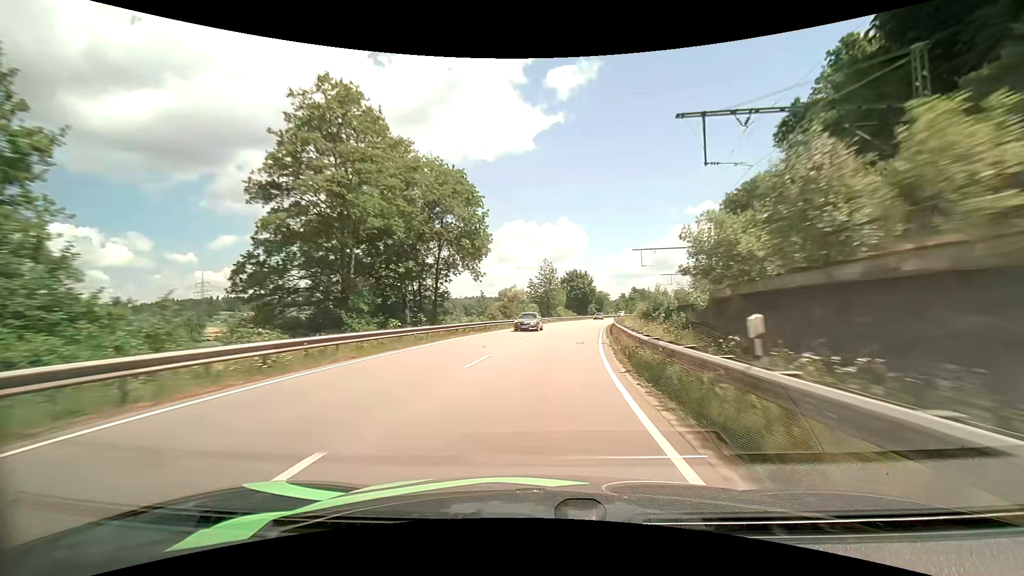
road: primary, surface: asphalt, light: Day
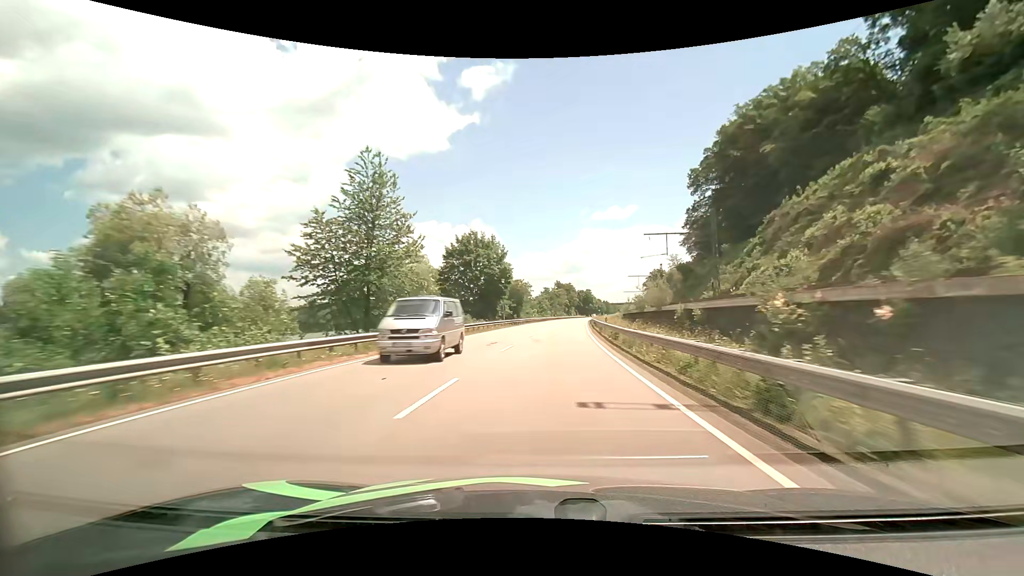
(+7.0, +64.8) m; +10°
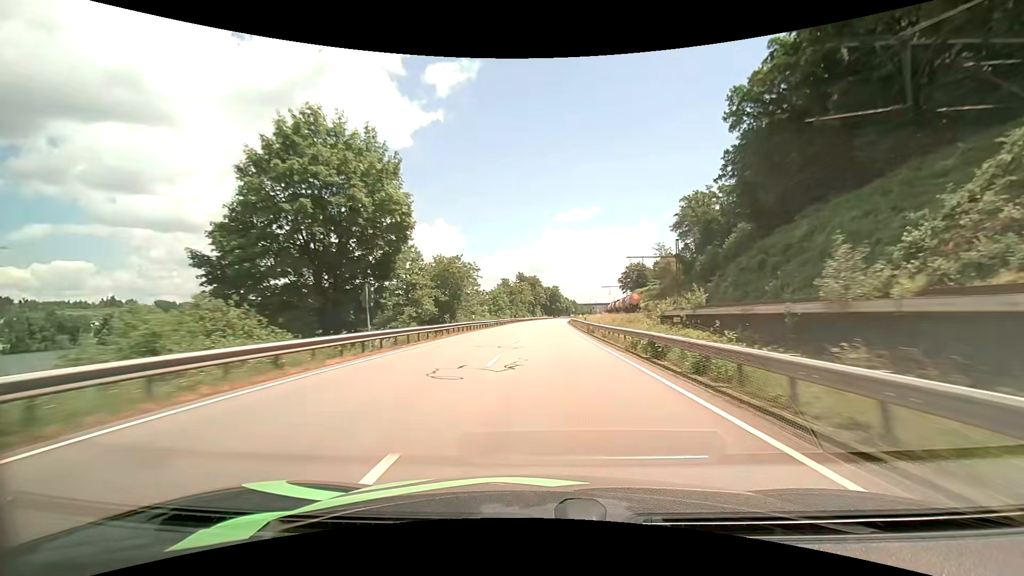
(+1.6, +41.5) m; +4°
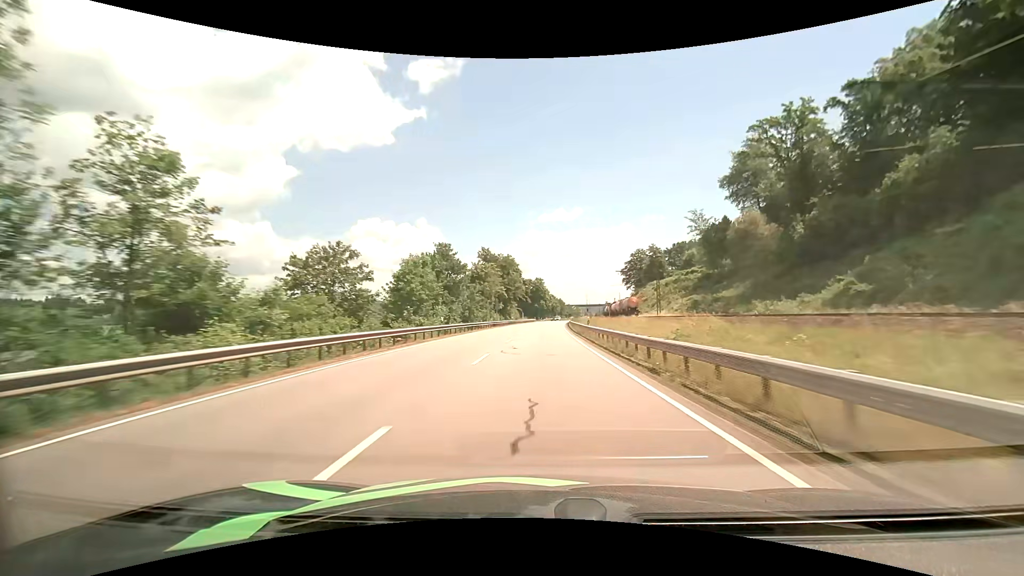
(+1.4, +58.6) m; +2°
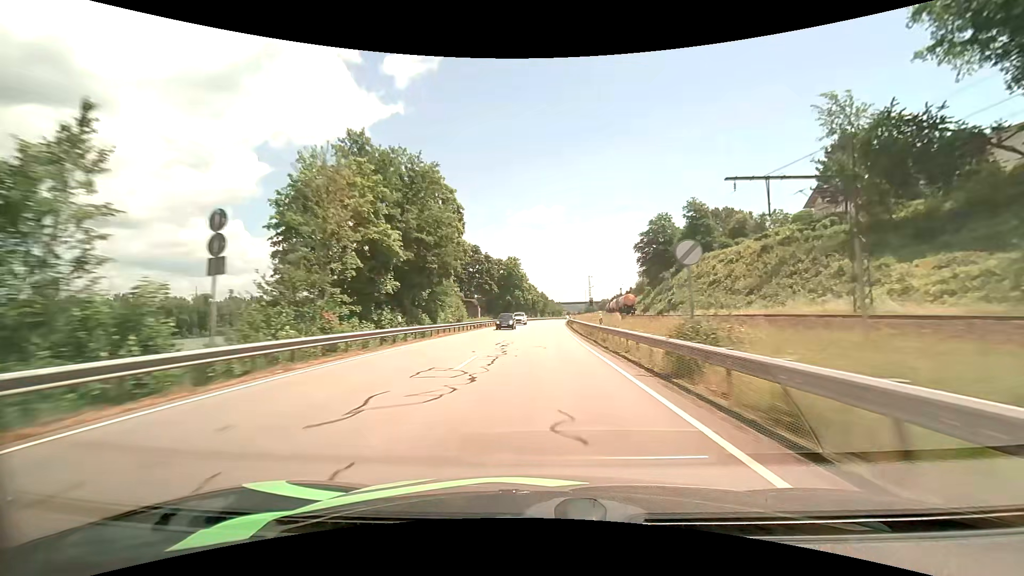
(+1.3, +61.5) m; +2°
(0, +10) (0, +20) (0, +30) (0, +40) (+1, +50) (+1, +60) (+1, +70) (+2, +80) (+2, +90) (+3, +100) m
